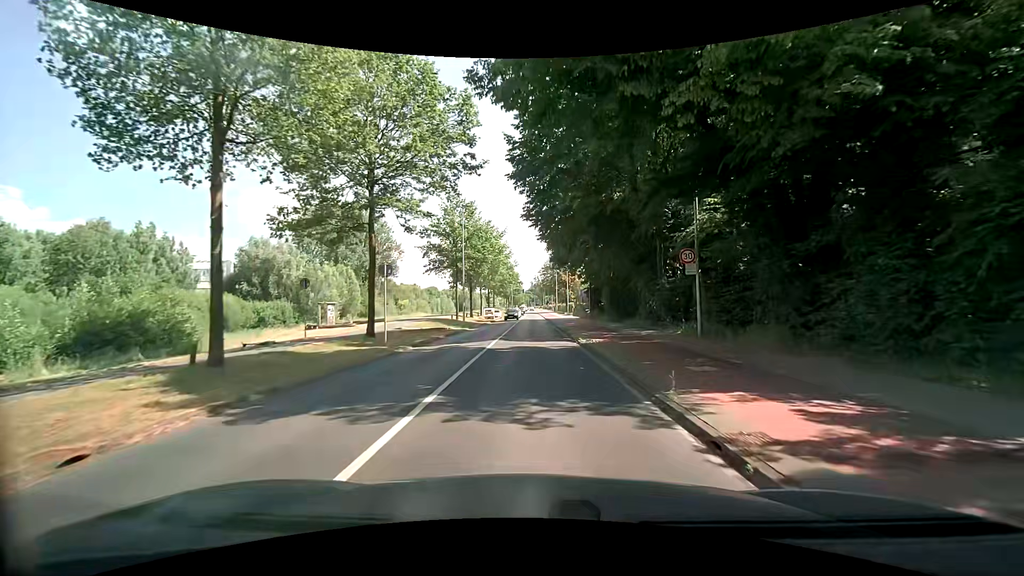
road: secondary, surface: asphalt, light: Day
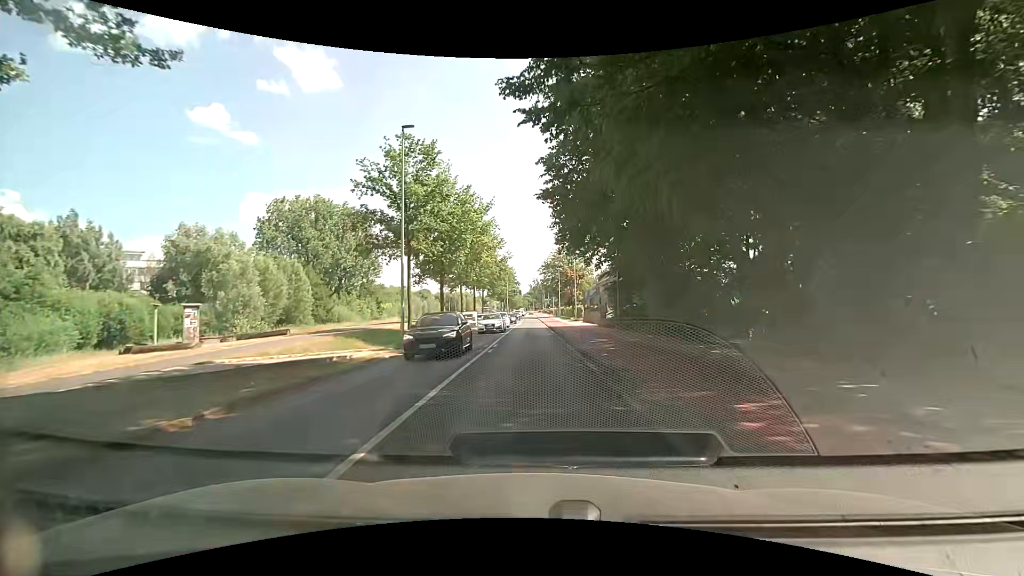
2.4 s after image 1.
(0.0, +19.0) m; +1°
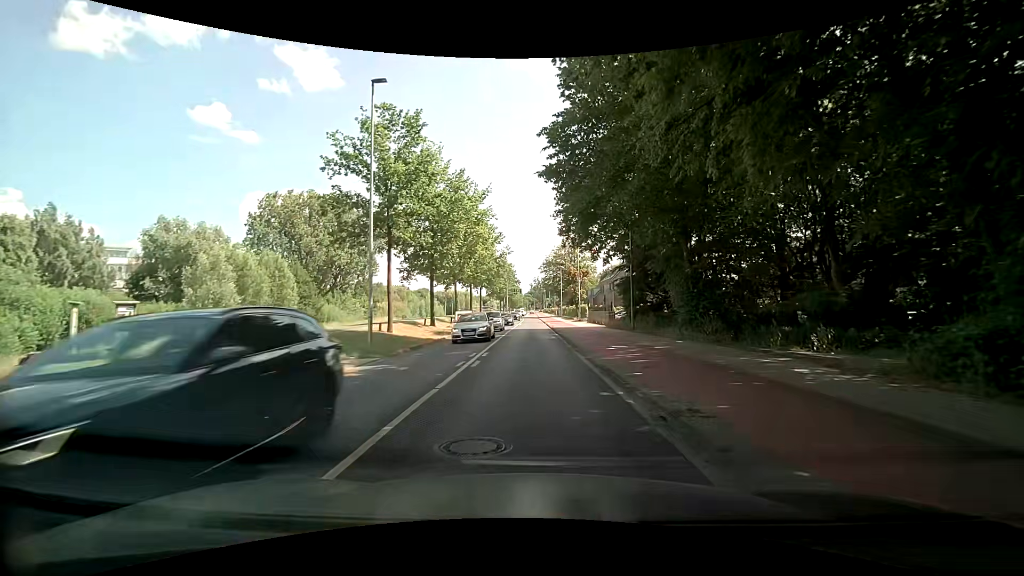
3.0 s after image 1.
(-0.1, +4.6) m; -1°
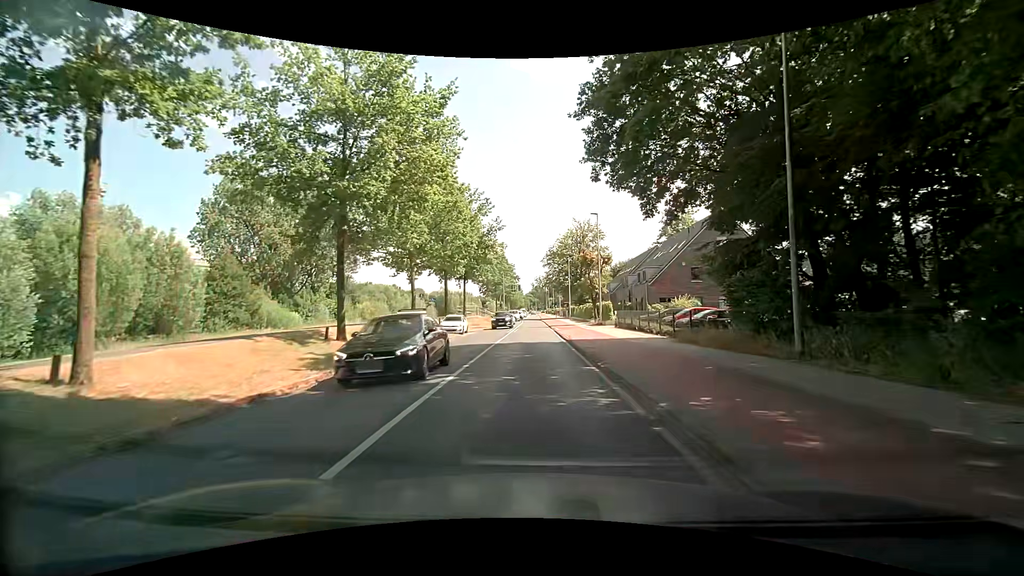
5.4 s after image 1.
(+0.2, +19.1) m; +1°
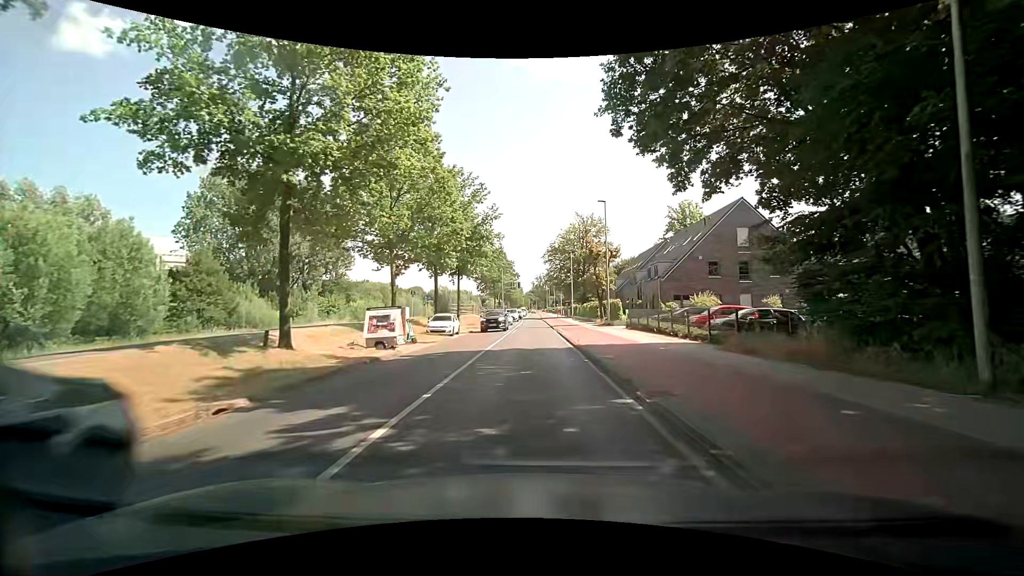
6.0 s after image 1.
(0.0, +4.7) m; +1°
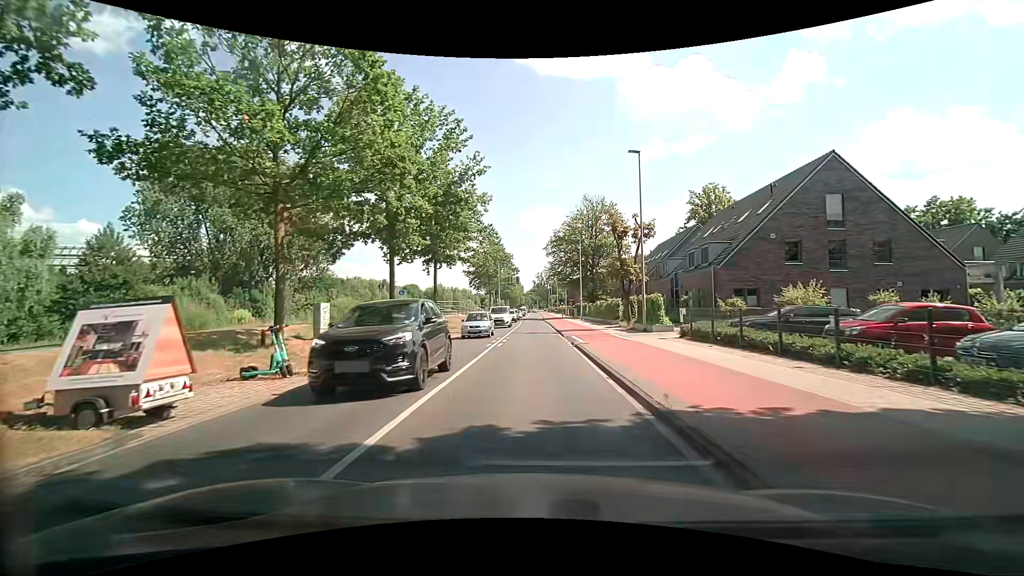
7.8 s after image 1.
(-0.2, +12.8) m; -1°
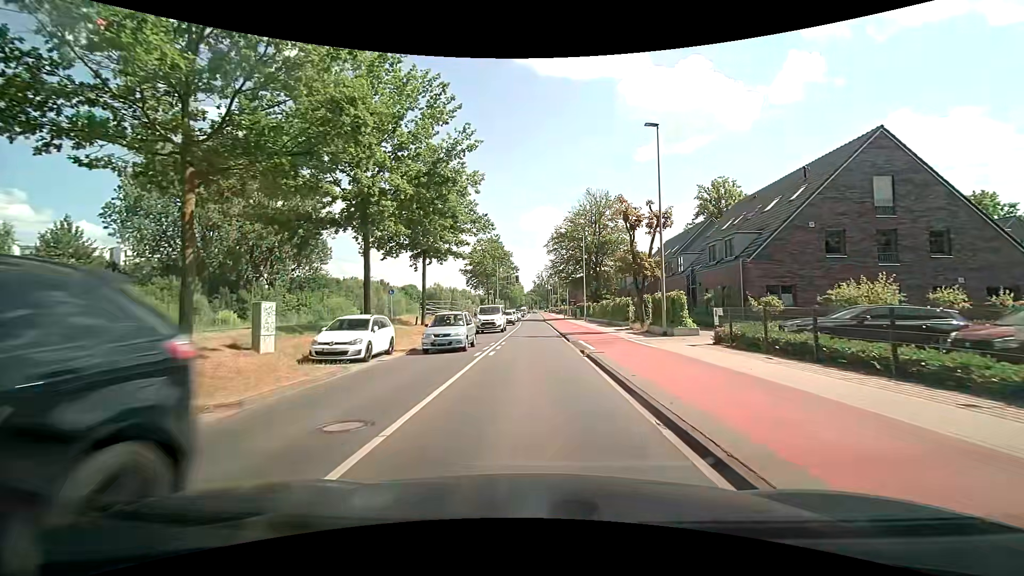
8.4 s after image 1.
(0.0, +4.2) m; +1°
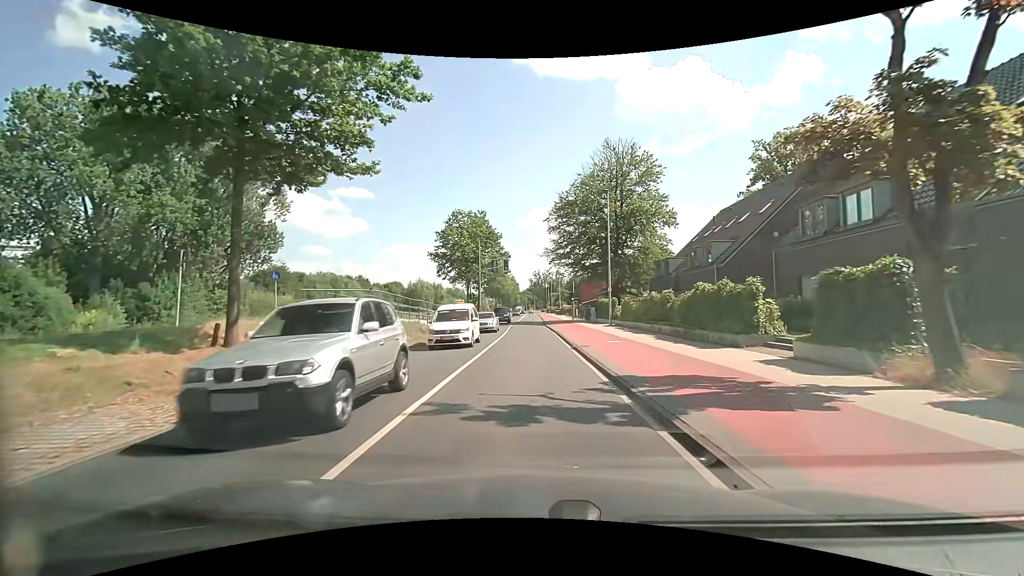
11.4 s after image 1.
(-0.2, +22.1) m; 0°
(0, +10) (0, +20) (0, +30) (0, +40) (0, +50) (0, +60) (0, +70) (0, +80) (0, +90) (0, +100) m
